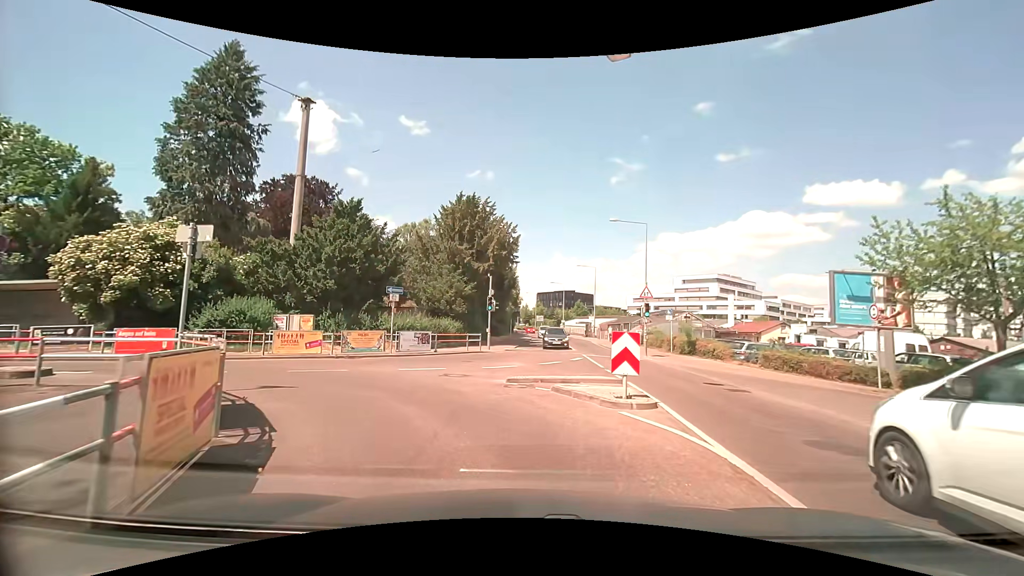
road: tertiary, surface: asphalt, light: Day
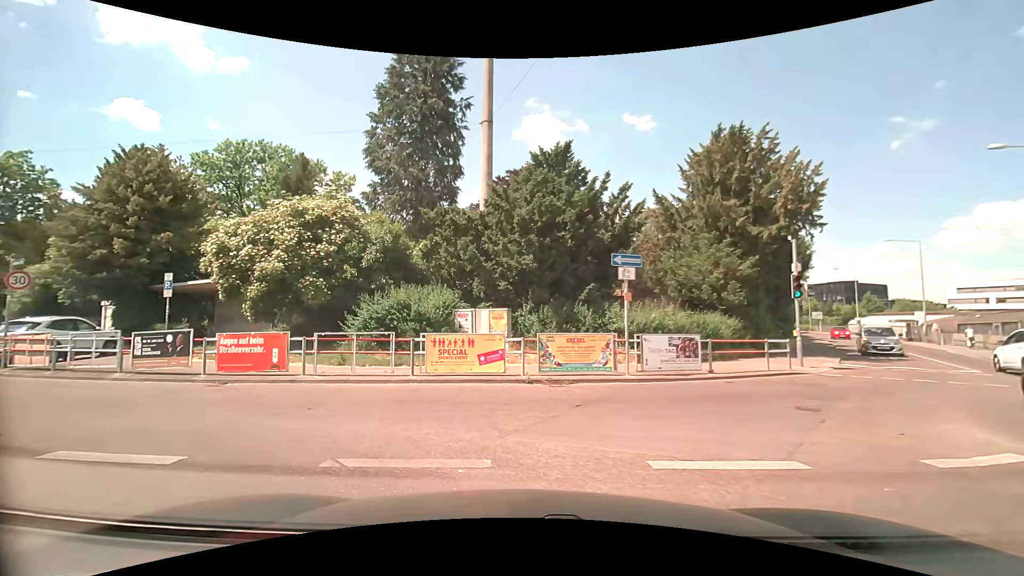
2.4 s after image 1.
(-1.7, +9.9) m; -26°
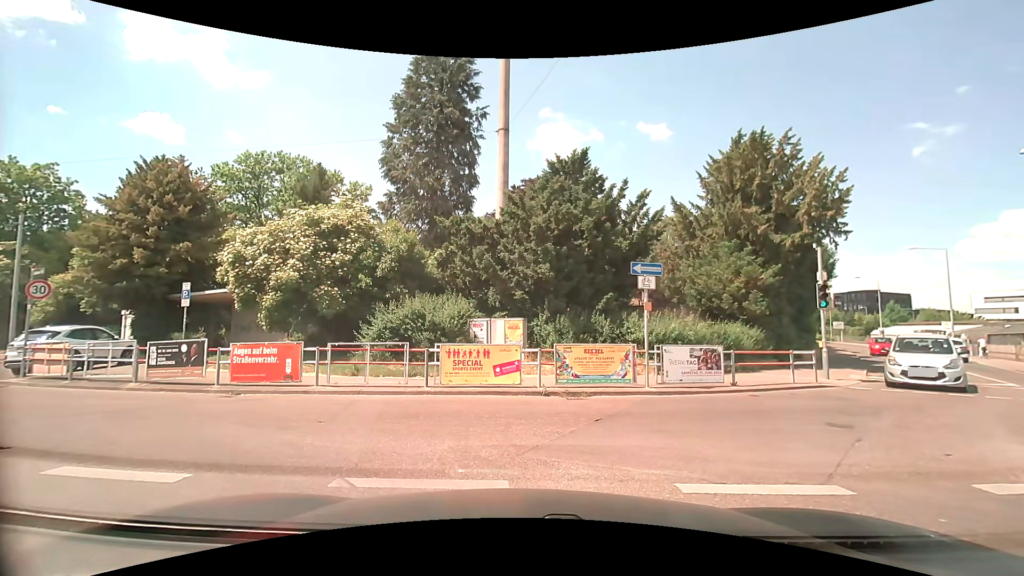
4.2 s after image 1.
(0.0, +0.3) m; 0°
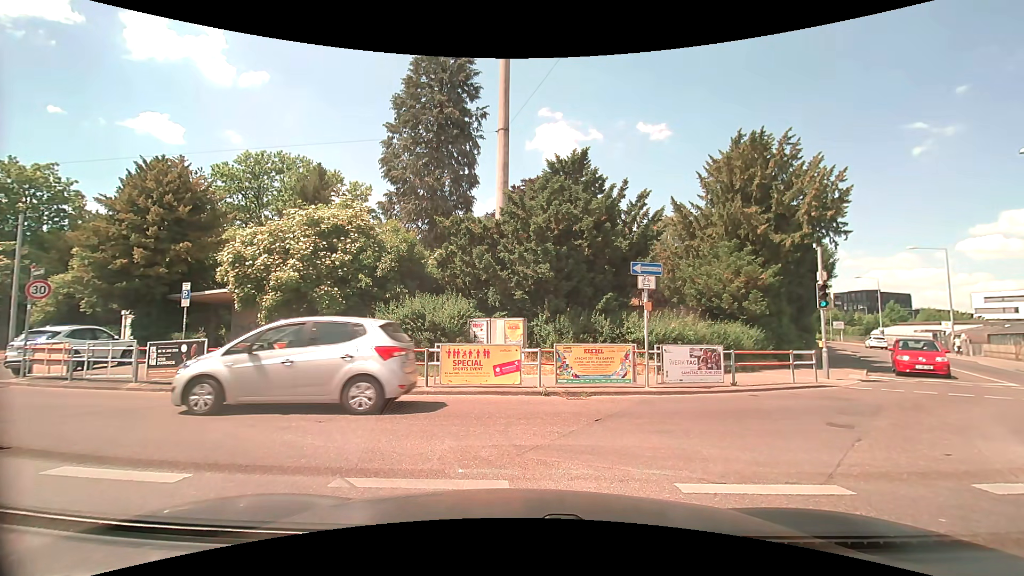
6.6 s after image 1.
(0.0, 0.0) m; 0°
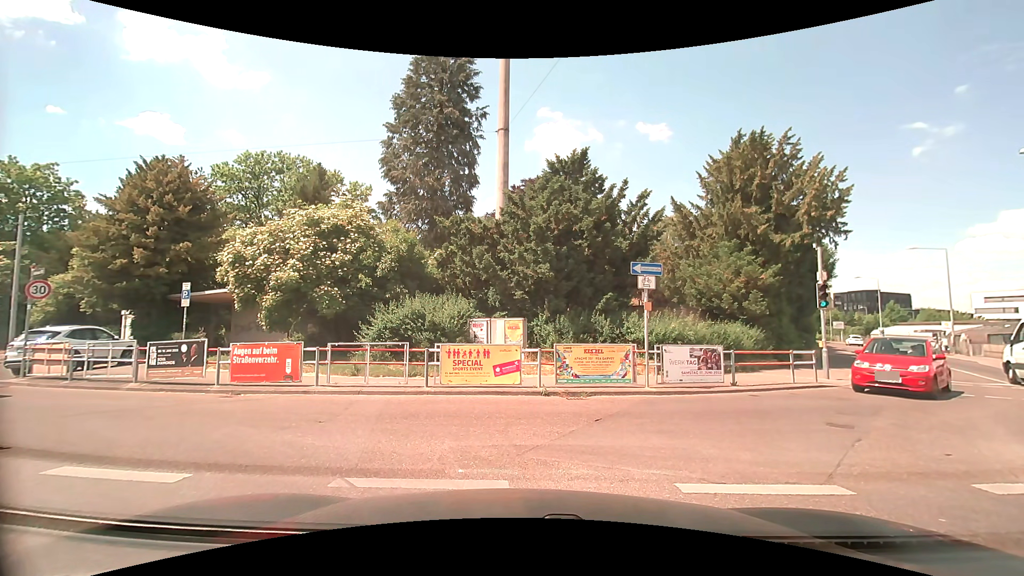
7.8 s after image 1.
(0.0, 0.0) m; 0°
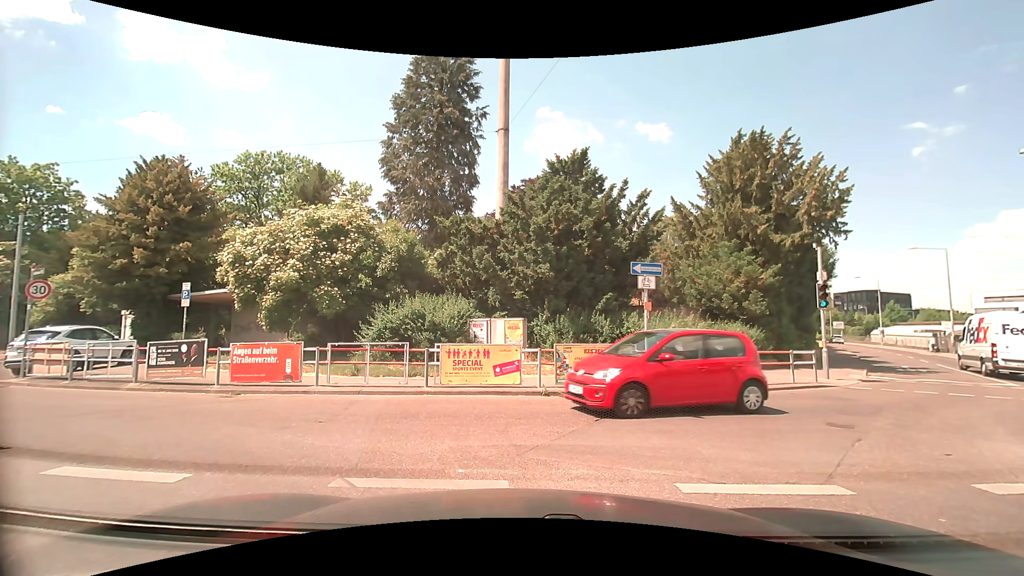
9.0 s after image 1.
(0.0, 0.0) m; 0°
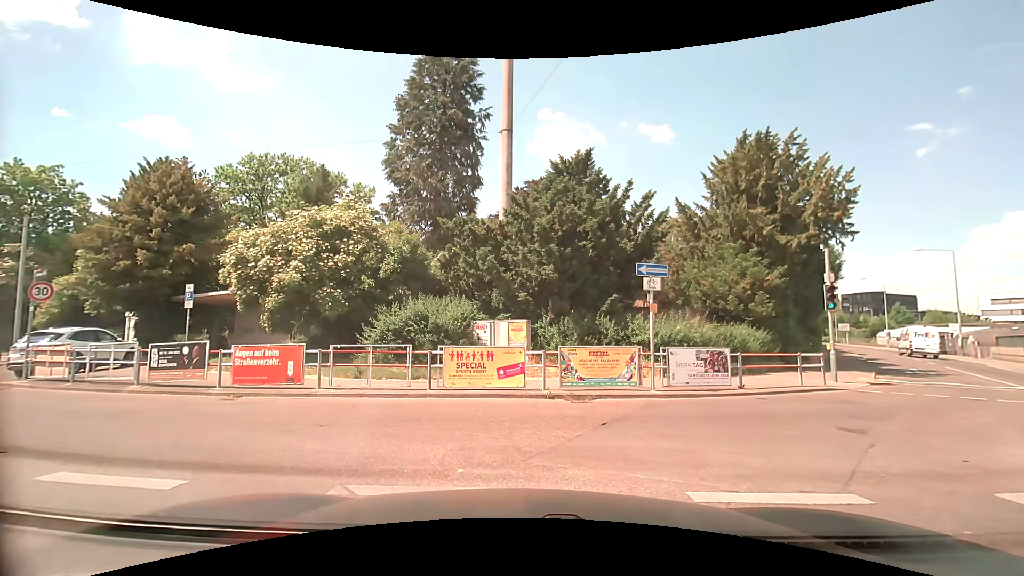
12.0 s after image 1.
(0.0, +0.1) m; 0°
